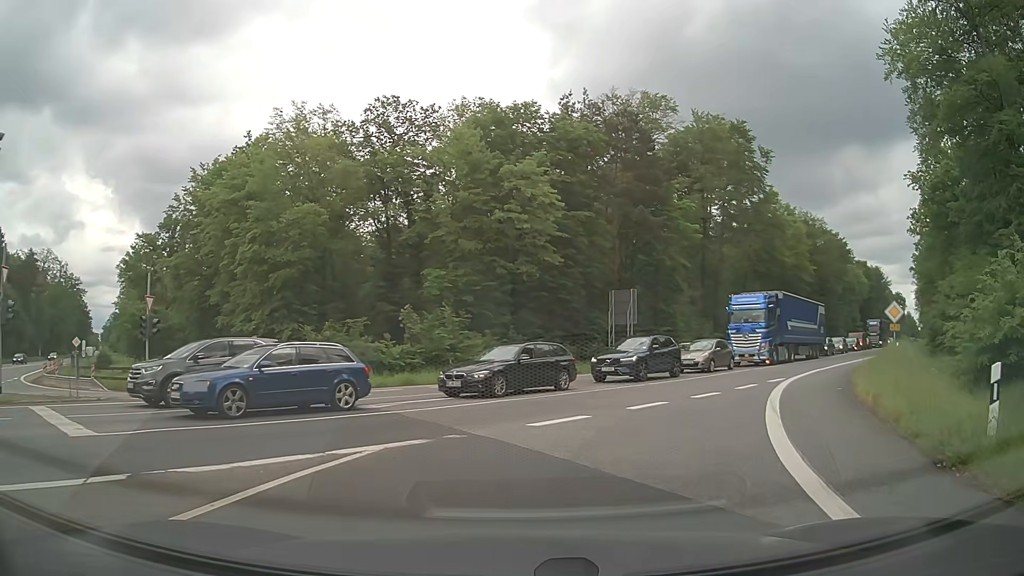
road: secondary_link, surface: asphalt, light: Day
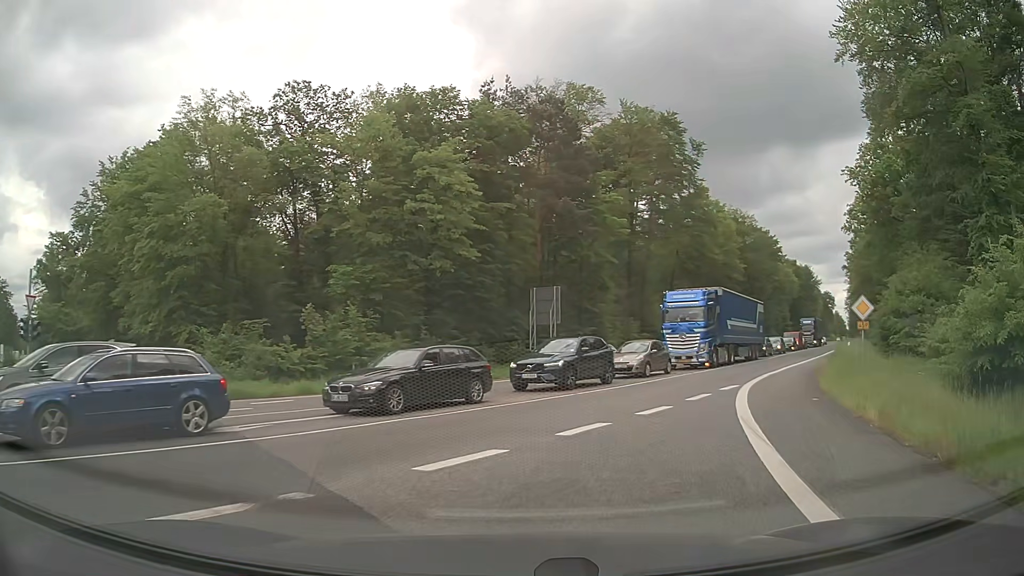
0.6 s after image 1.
(+0.2, +3.6) m; +6°
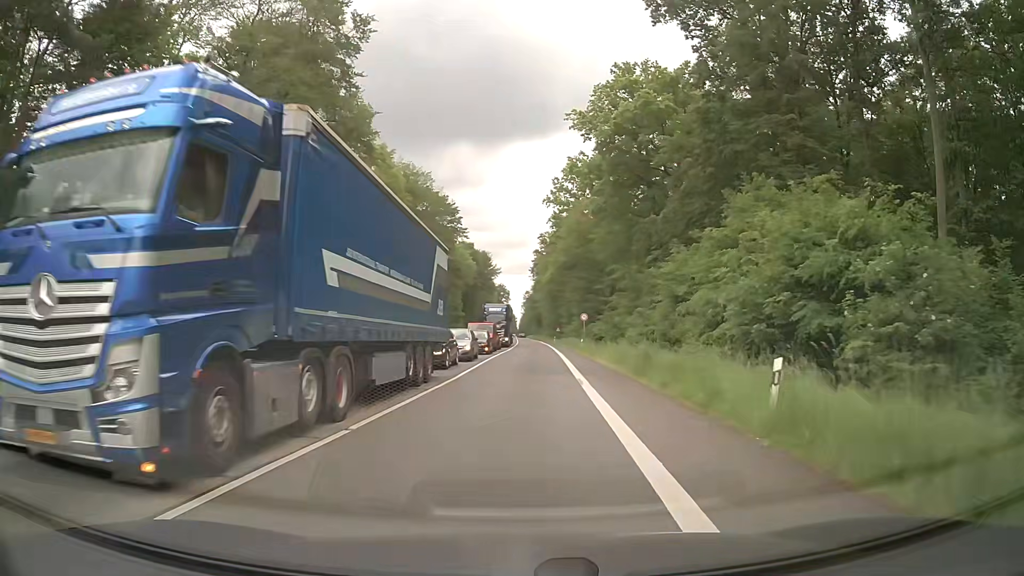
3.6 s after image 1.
(+8.5, +27.1) m; +28°
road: primary
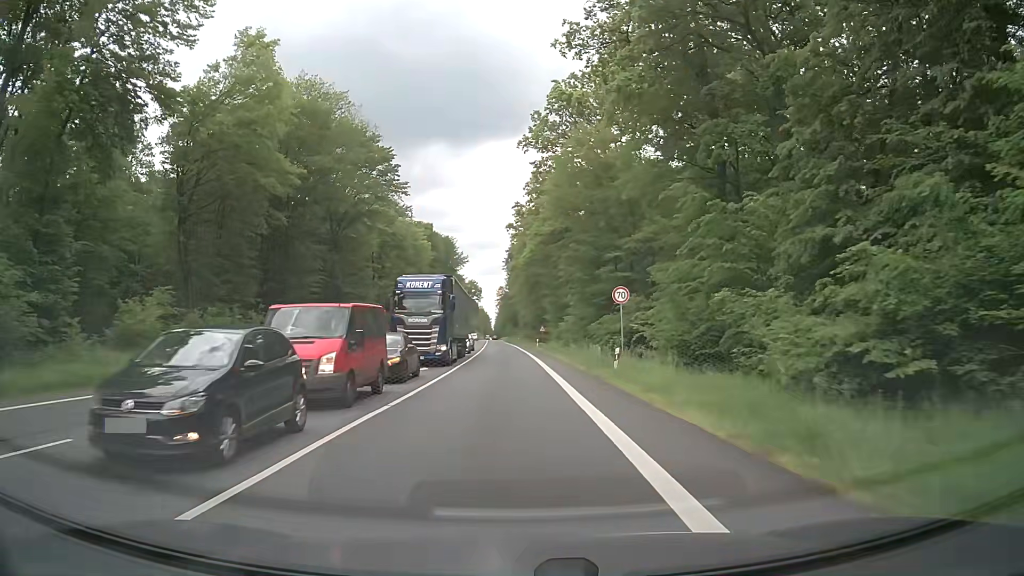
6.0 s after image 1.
(+1.1, +33.7) m; +2°
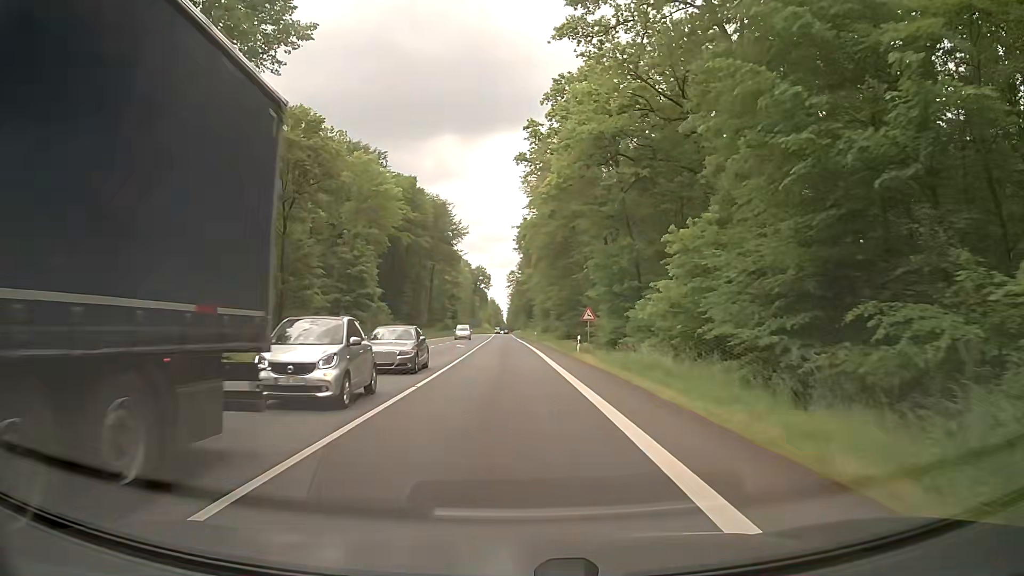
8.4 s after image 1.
(-0.3, +37.6) m; -1°
(0, +10) (0, +20) (0, +30) (0, +40) (0, +50) (0, +60) (-1, +70) (-1, +80) (-1, +90) (-1, +100) m
